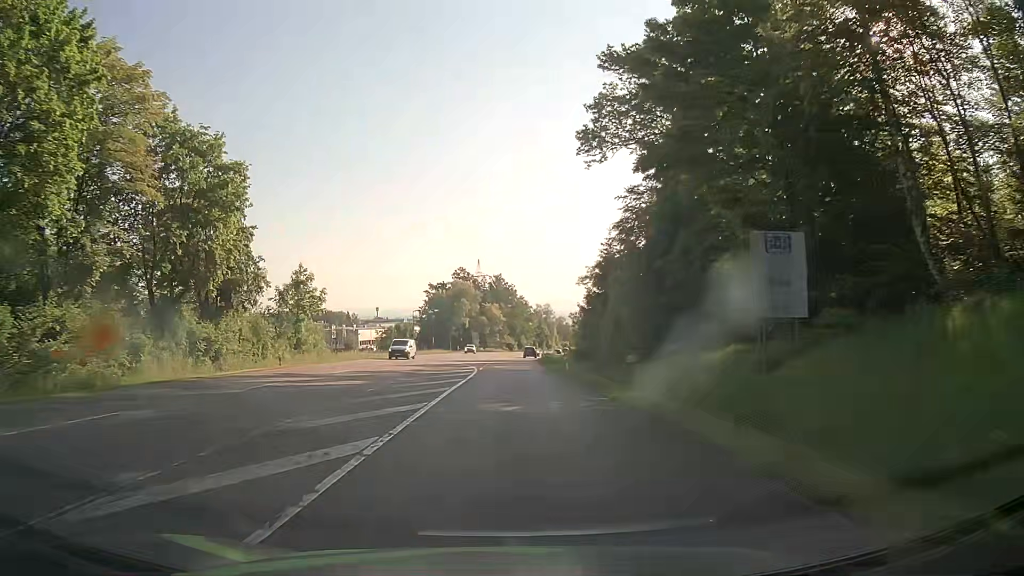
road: secondary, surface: asphalt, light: Day
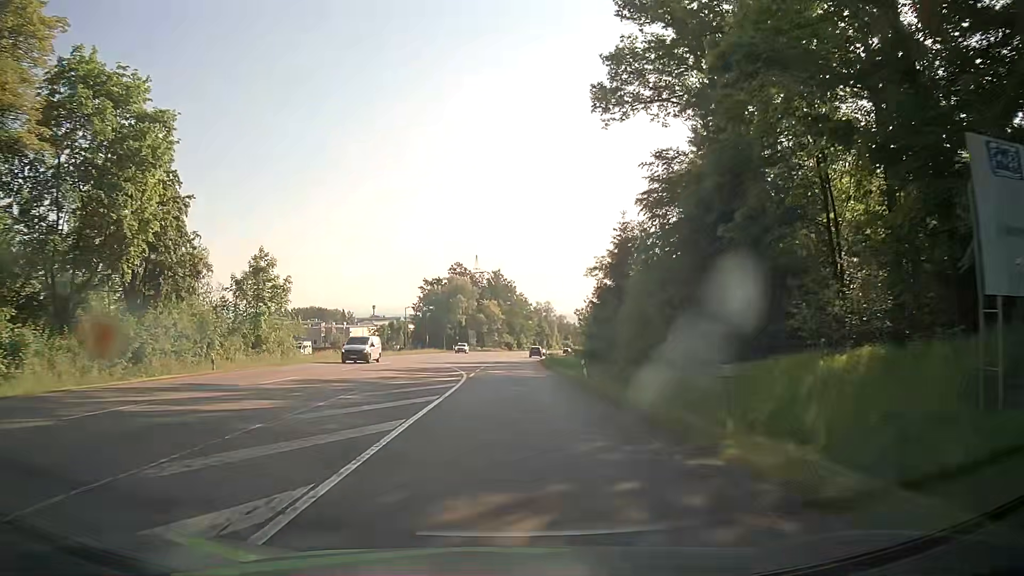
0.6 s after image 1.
(0.0, +9.2) m; 0°
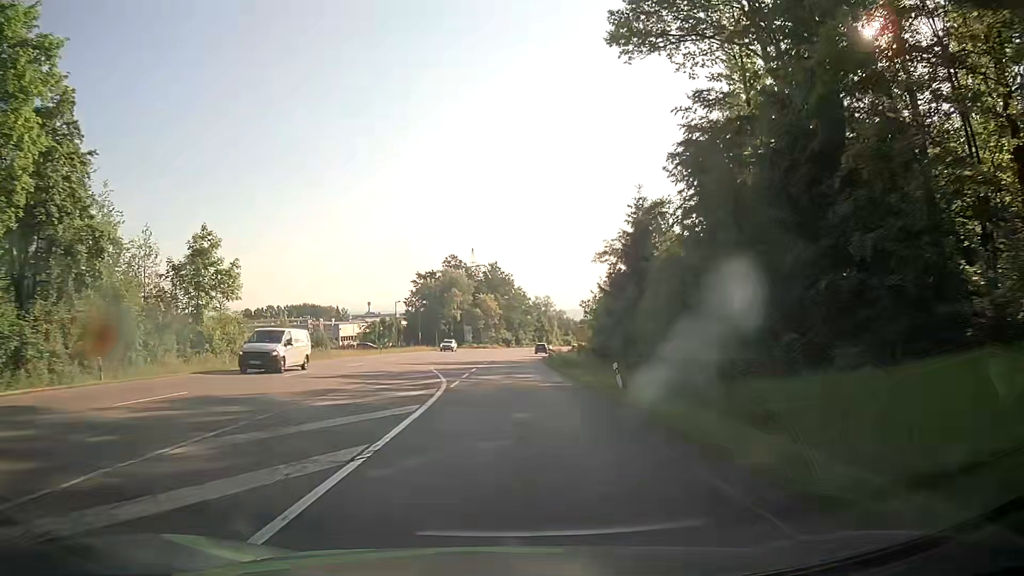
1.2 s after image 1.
(0.0, +9.2) m; 0°
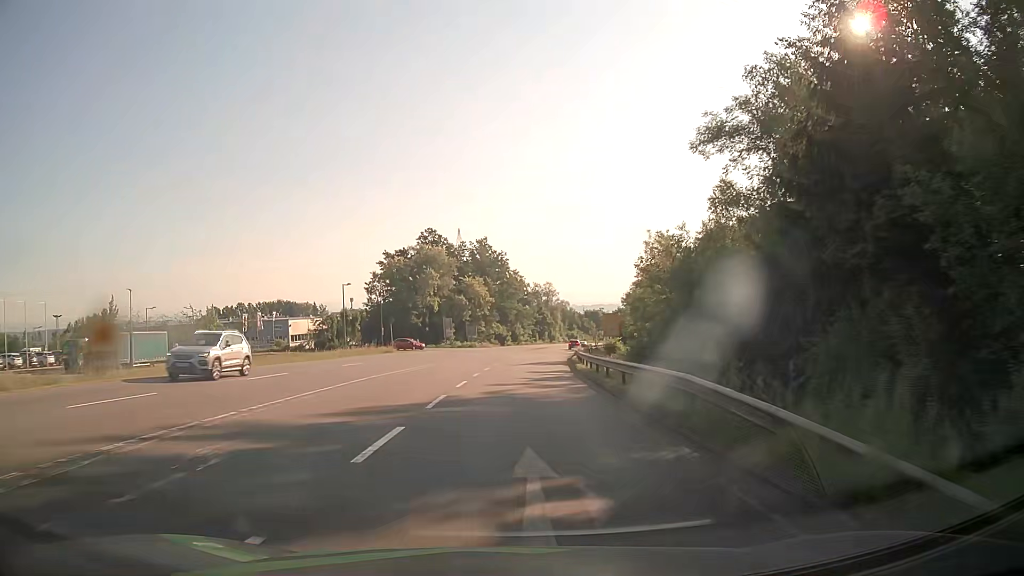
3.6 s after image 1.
(+0.1, +36.8) m; 0°
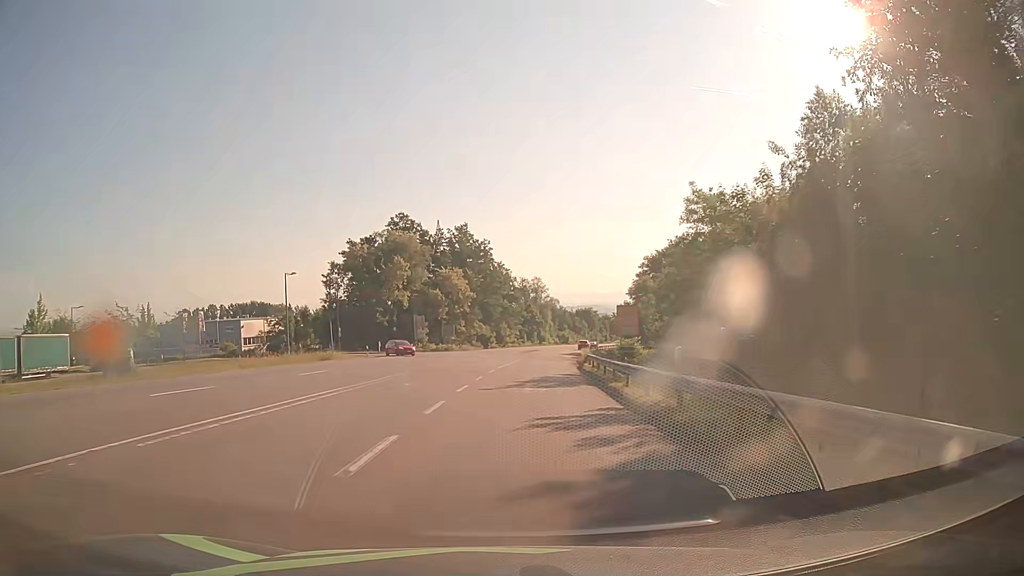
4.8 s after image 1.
(+0.2, +18.3) m; +1°
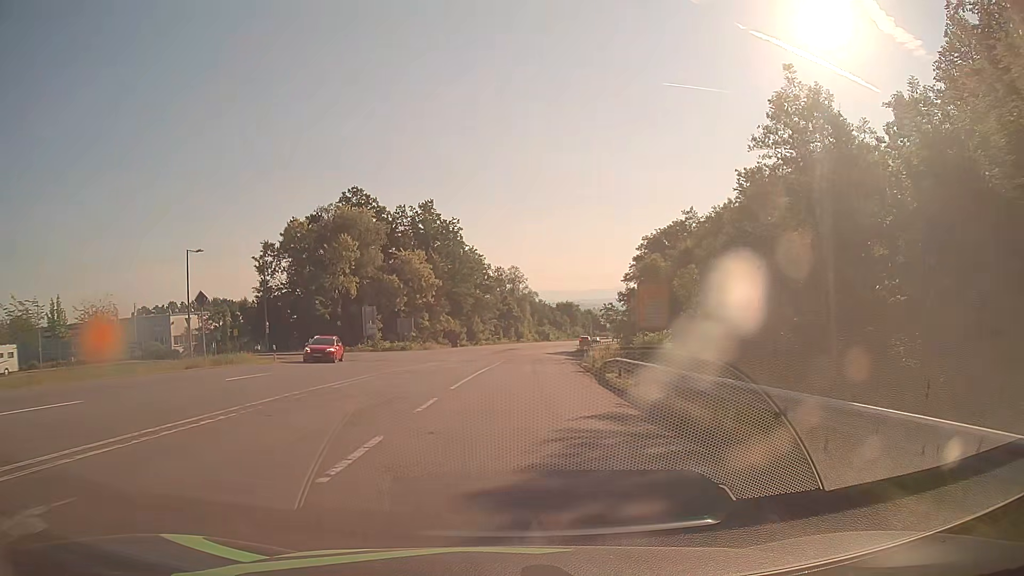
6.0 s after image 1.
(+0.2, +18.3) m; +2°
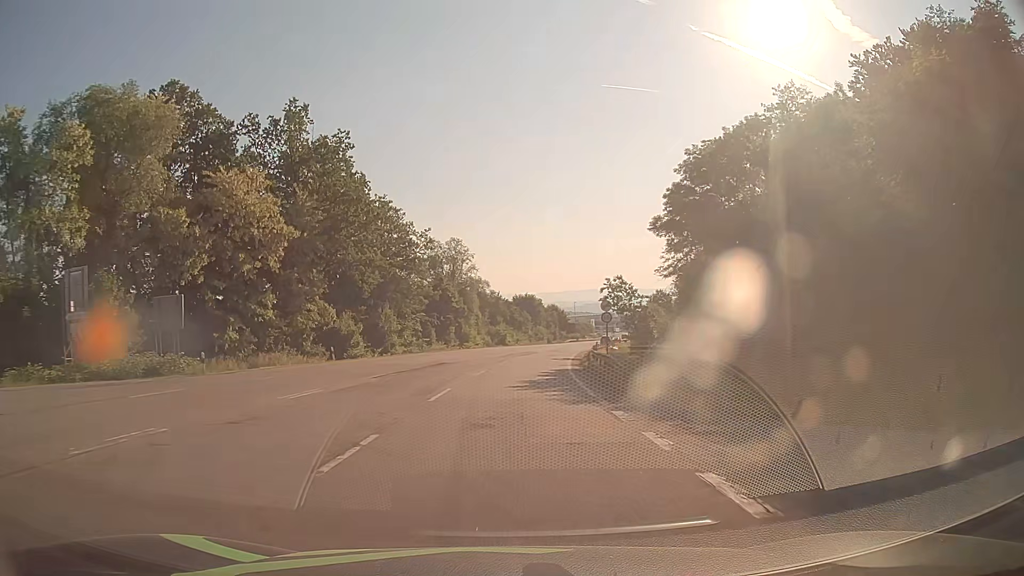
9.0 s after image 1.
(+1.6, +45.6) m; +4°
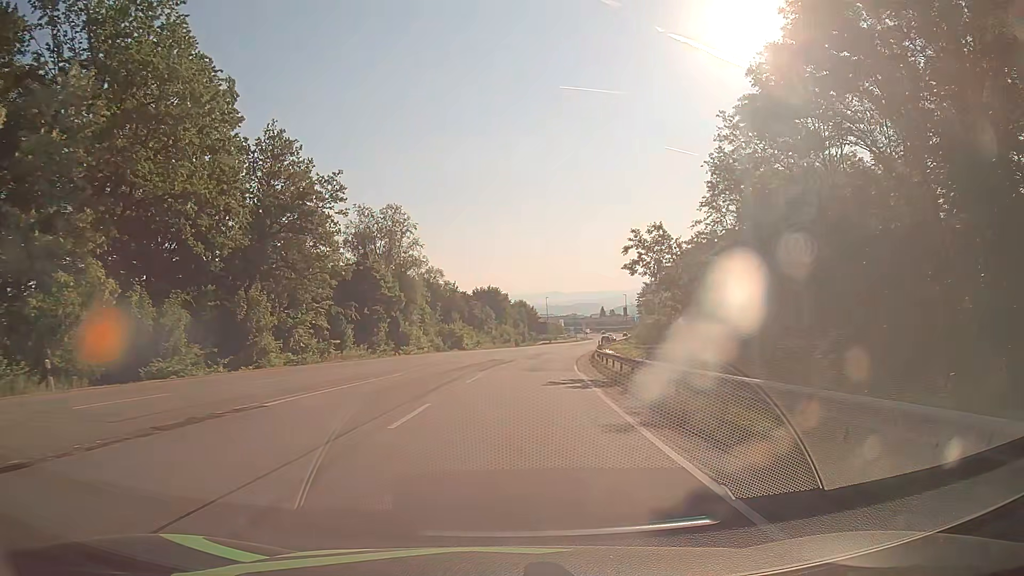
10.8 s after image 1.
(+0.7, +27.3) m; +3°
(0, +10) (+1, +20) (+1, +30) (+2, +40) (+3, +50) (+5, +60) (+6, +70) (+8, +79) (+10, +89) (+12, +99) m
